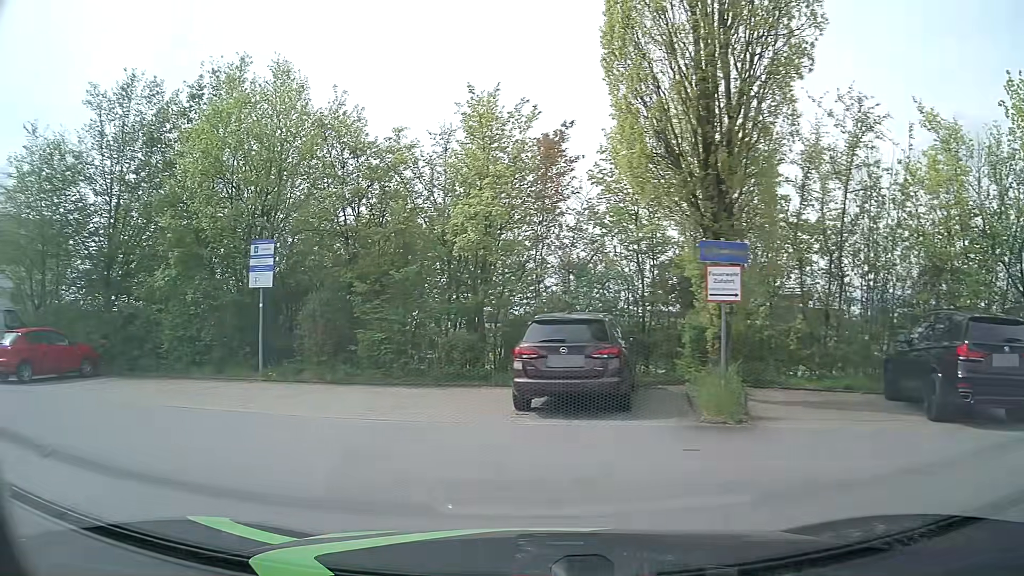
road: service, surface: asphalt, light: Day
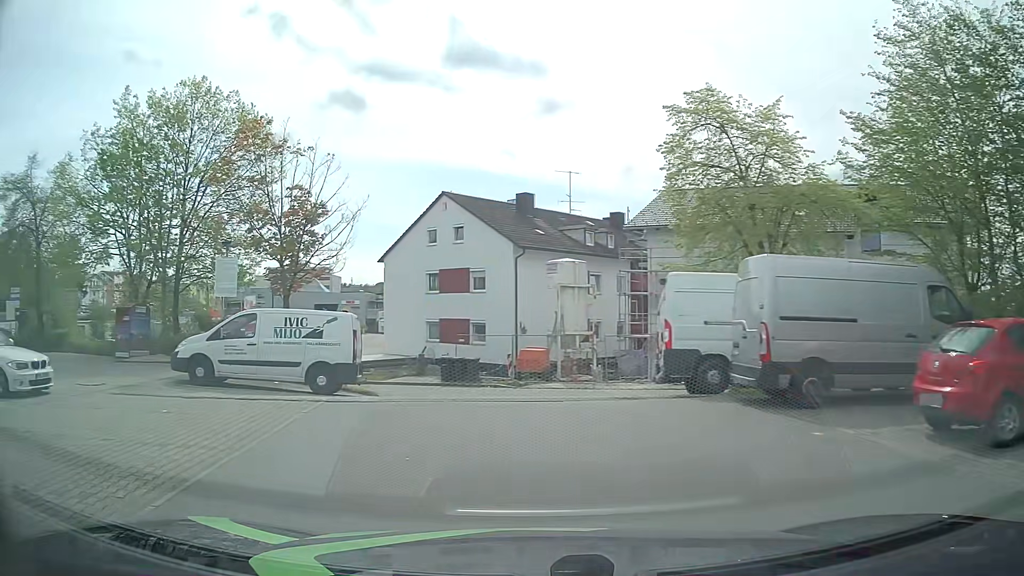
(-7.1, +8.2) m; -77°
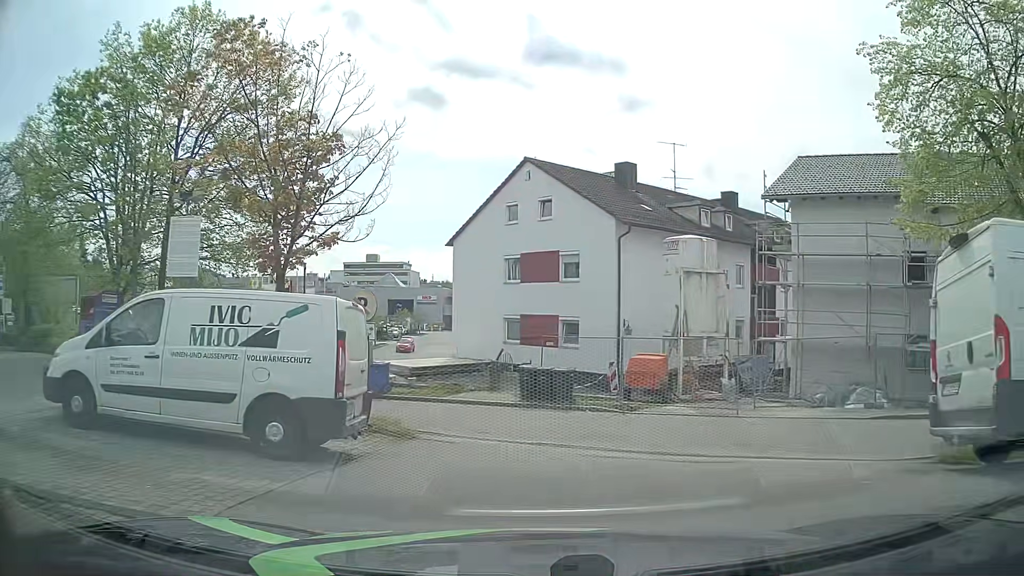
(-0.7, +7.9) m; -6°
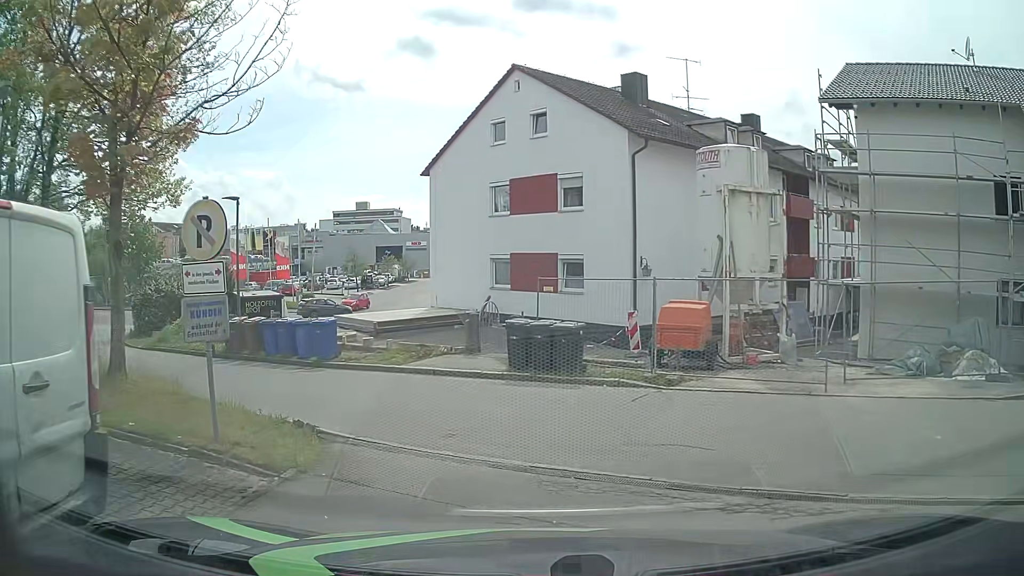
(0.0, +5.7) m; +1°
